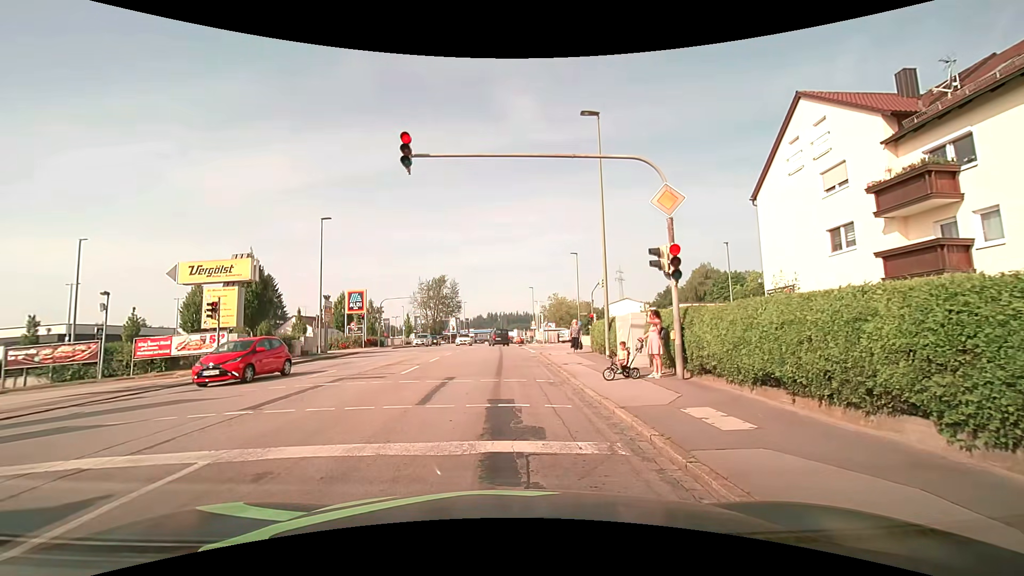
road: tertiary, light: Day
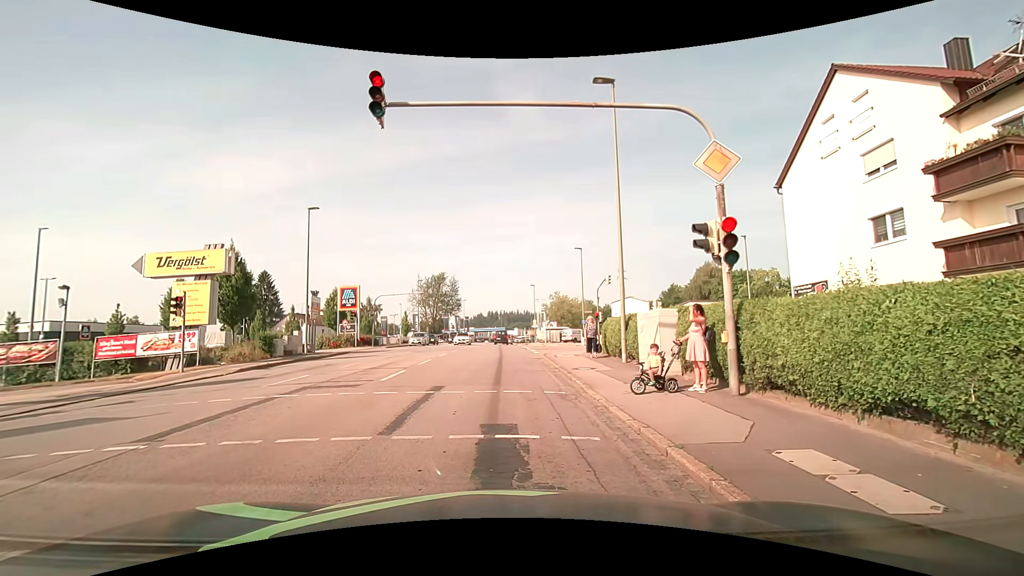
(0.0, +2.5) m; +2°
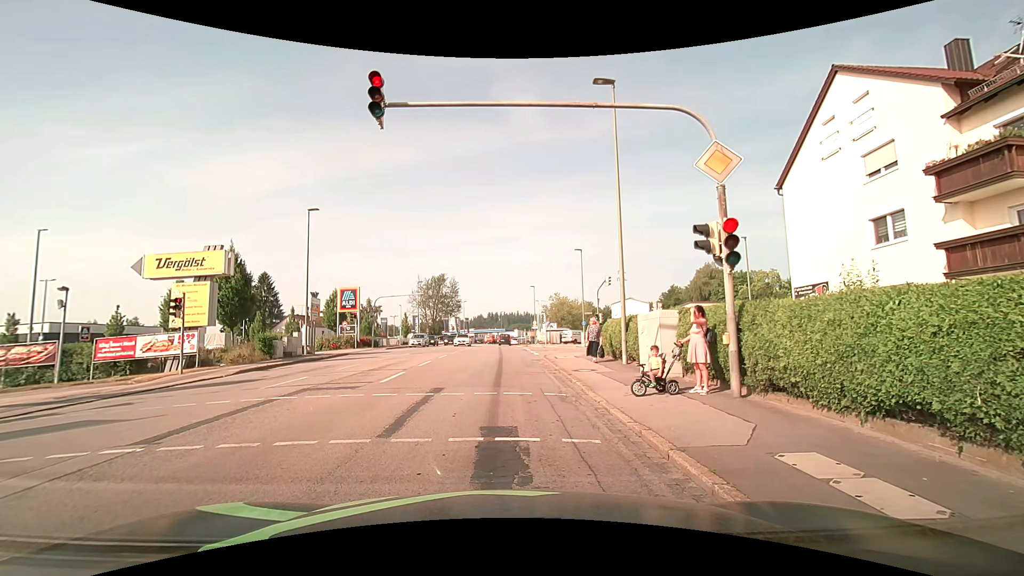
(0.0, +0.1) m; 0°
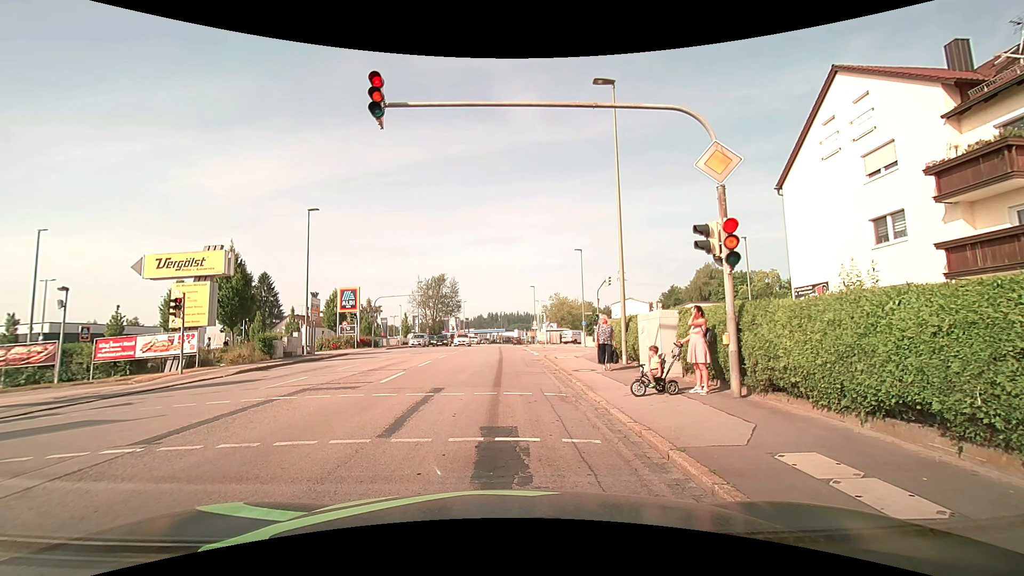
(0.0, 0.0) m; 0°
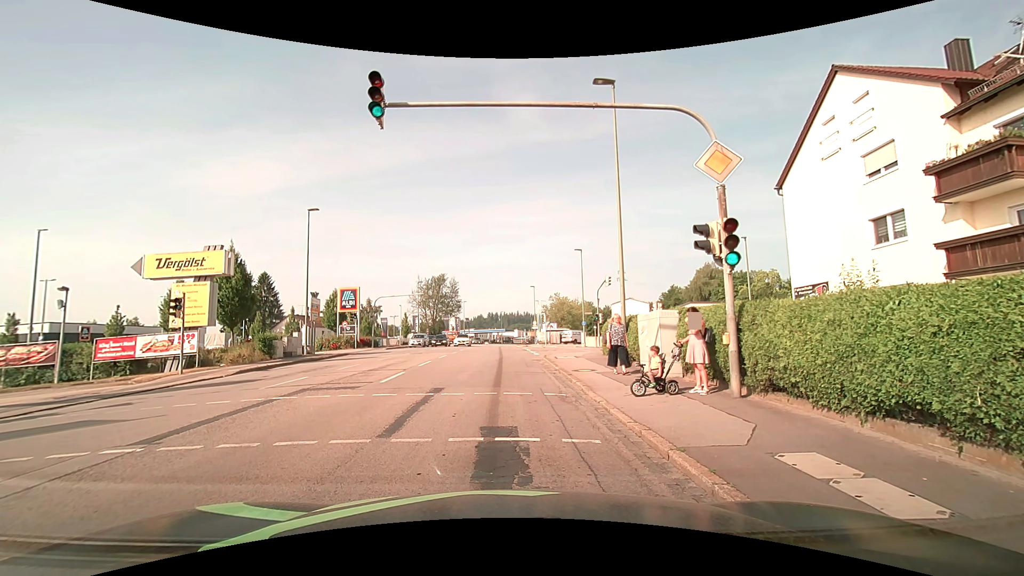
(0.0, 0.0) m; 0°
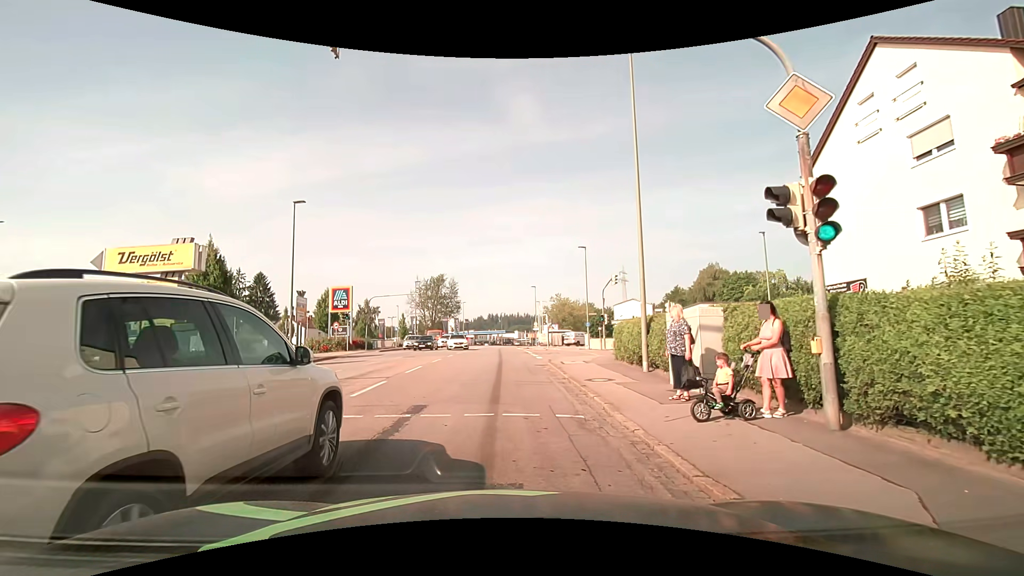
(0.0, +2.6) m; 0°
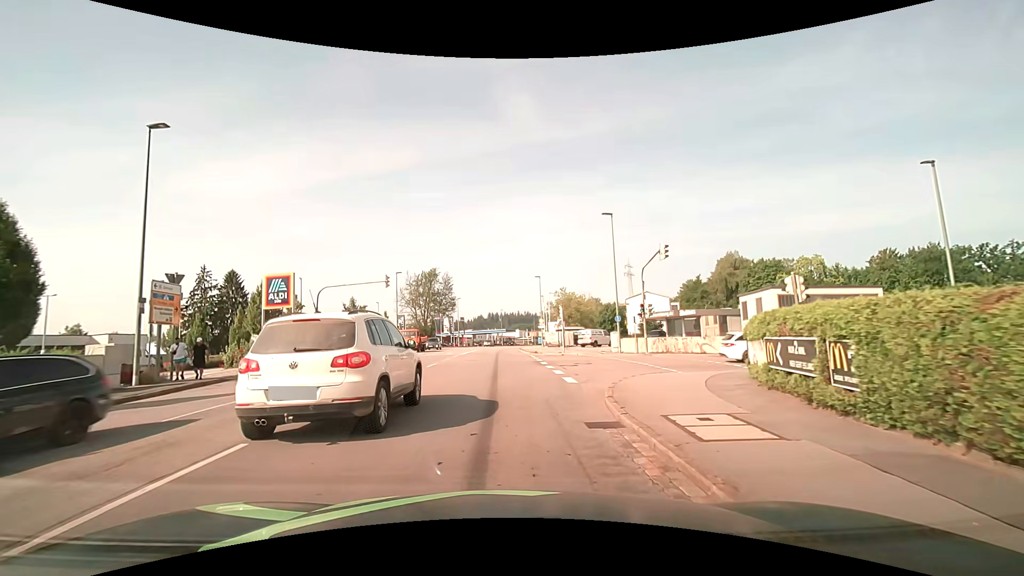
(-0.4, +13.5) m; -2°
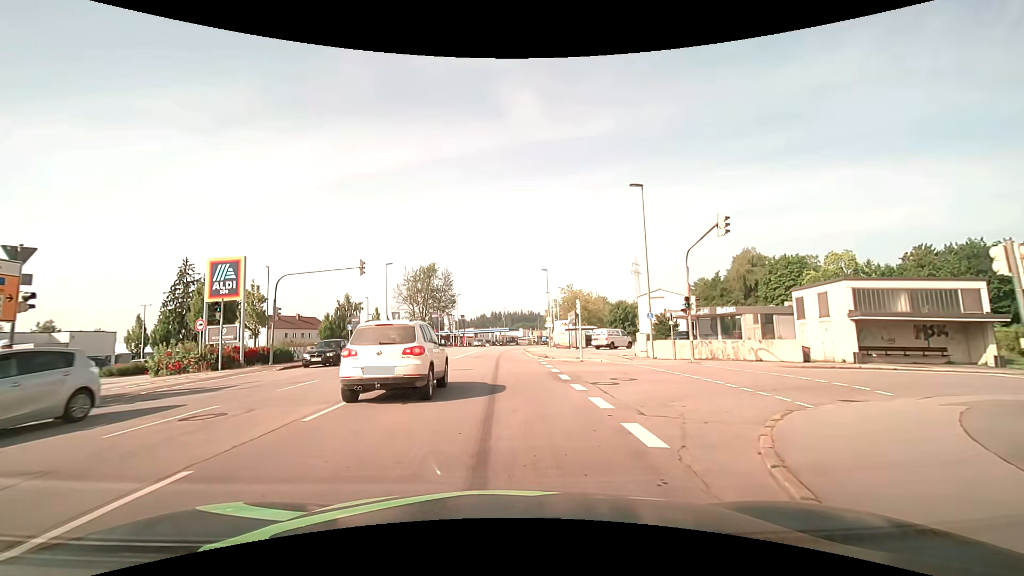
(0.0, +7.3) m; 0°
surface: asphalt
(0, +10) (0, +20) (-1, +30) (-1, +40) (-1, +50) (-1, +60) (-1, +70) (0, +80) (+1, +90) (+2, +100) m
